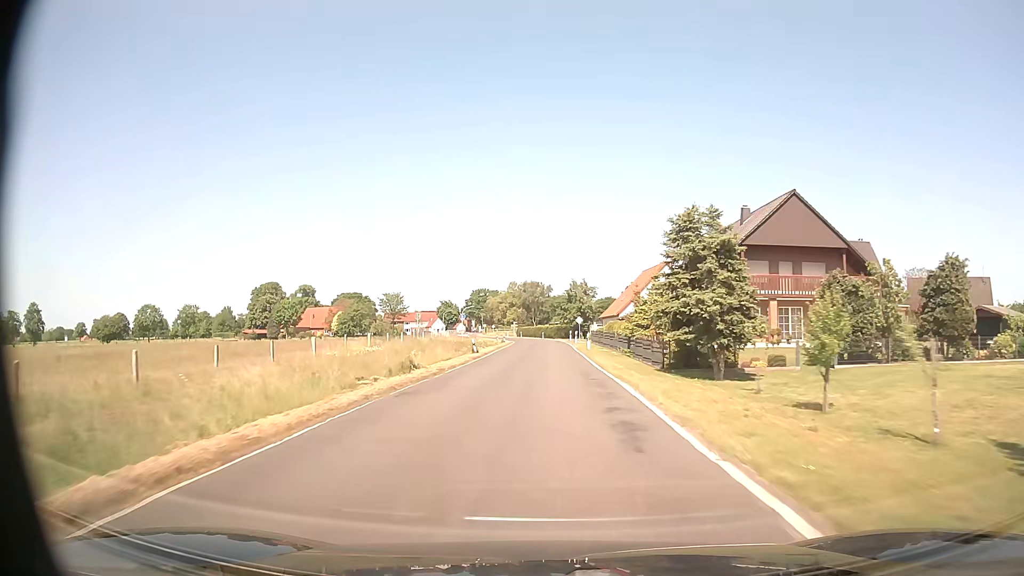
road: secondary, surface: paved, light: Day
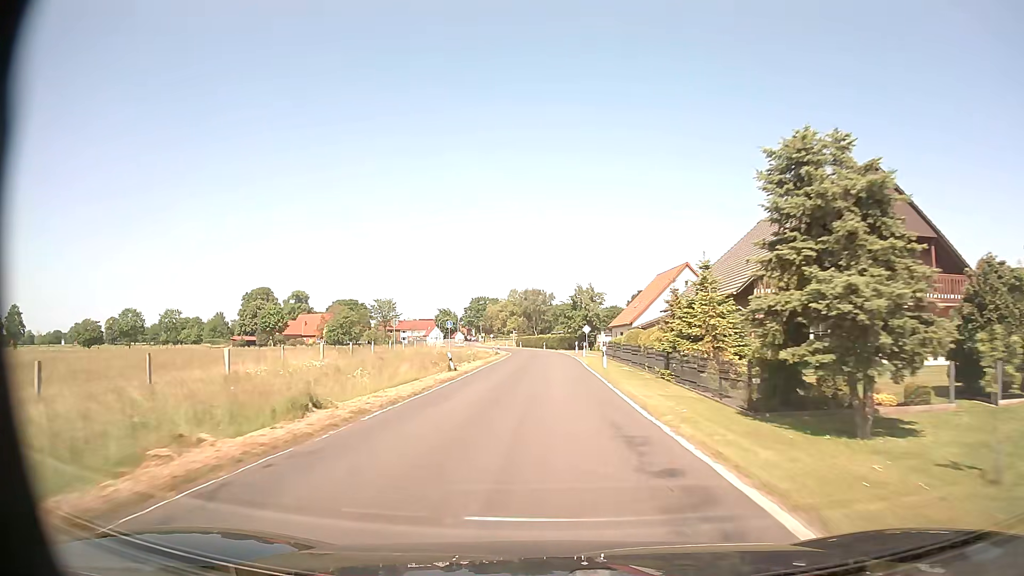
(-0.1, +10.8) m; -1°
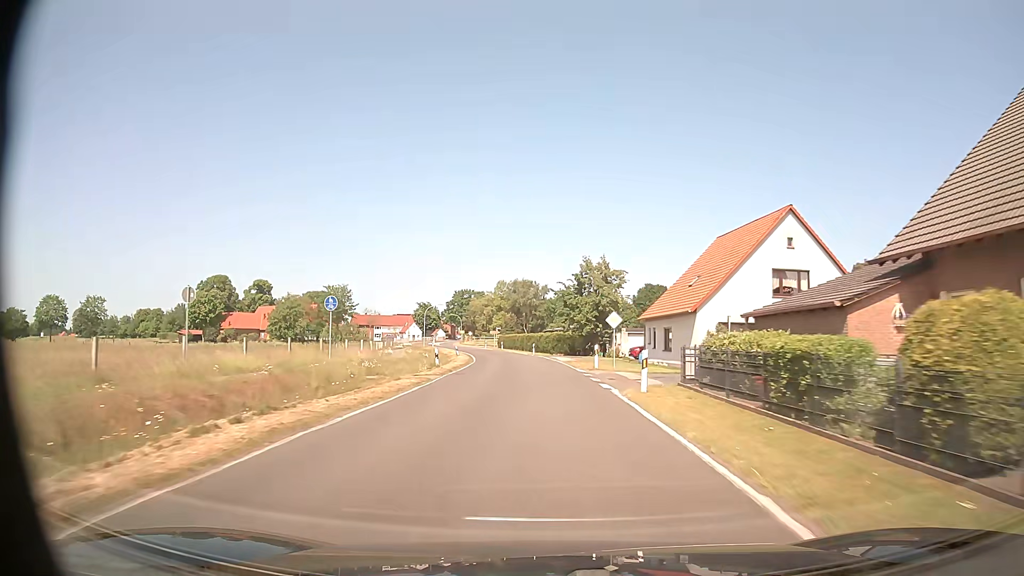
(+0.1, +32.0) m; +1°
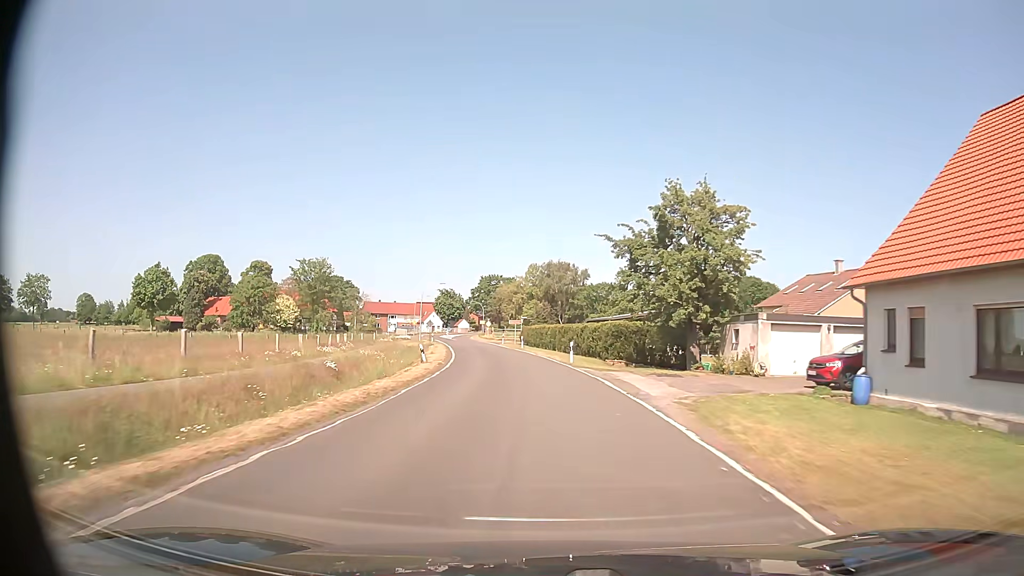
(-0.6, +31.0) m; -3°
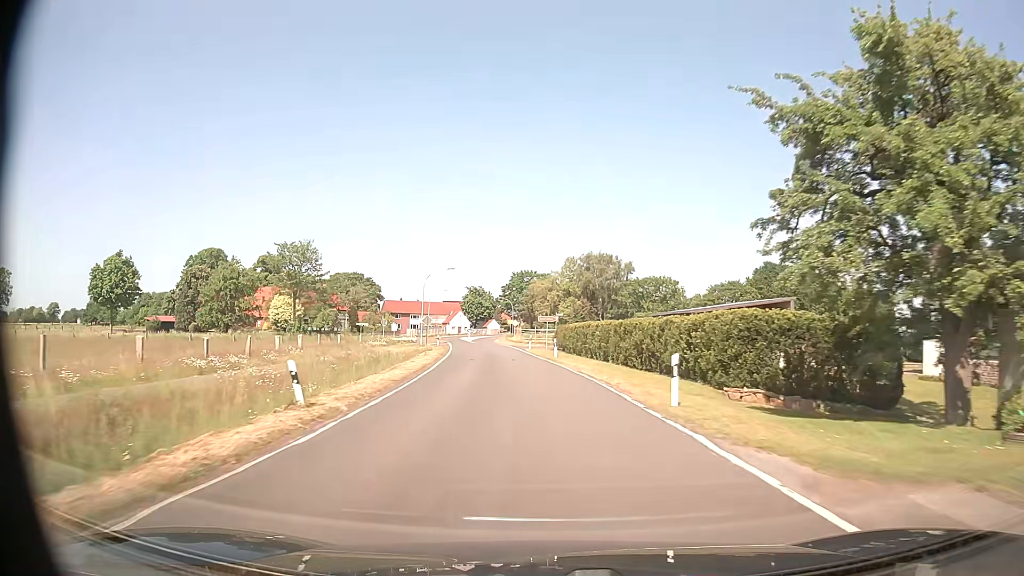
(-0.5, +20.3) m; -3°
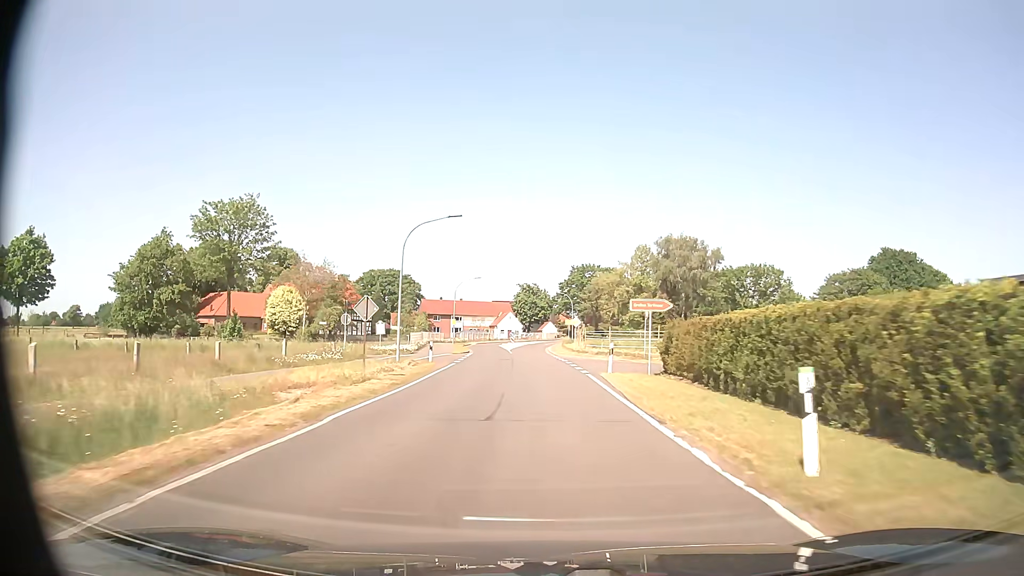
(-1.4, +29.9) m; -5°
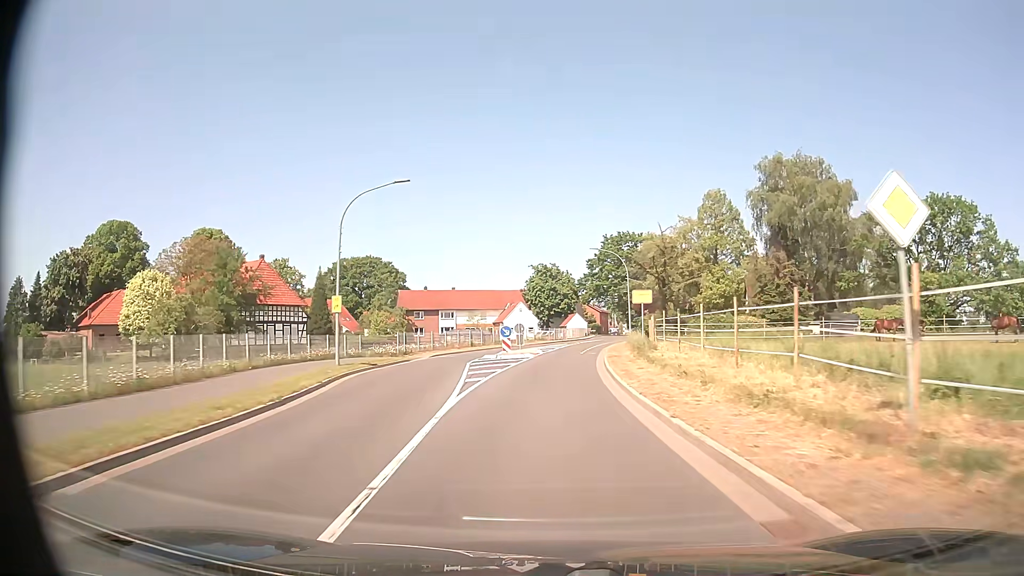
(-1.0, +47.9) m; -1°
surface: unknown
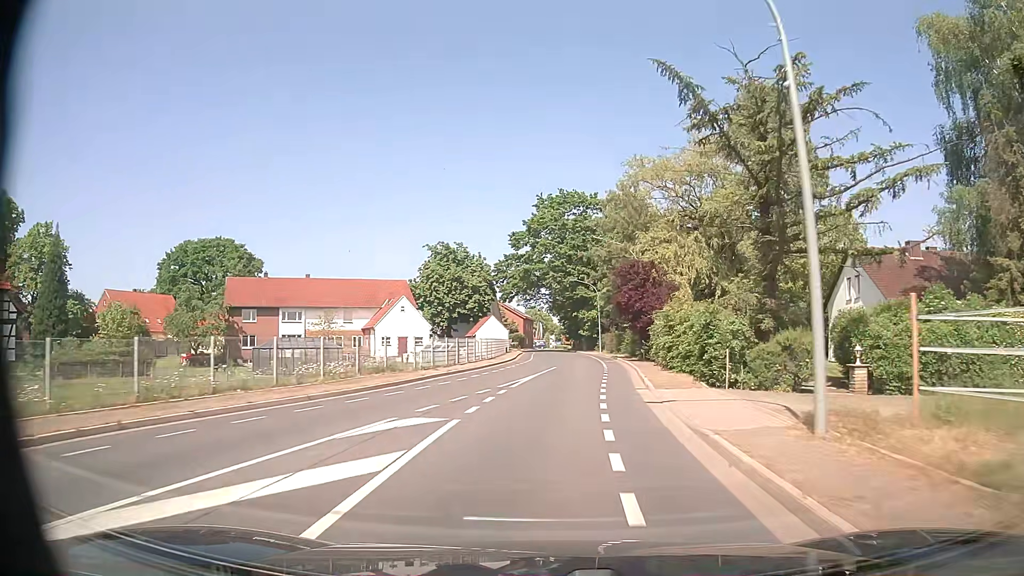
(+1.9, +44.9) m; +7°
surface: paved
(0, +10) (+1, +20) (+1, +30) (+2, +40) (+2, +50) (+2, +60) (+2, +70) (+1, +80) (+1, +90) (+1, +100) m
